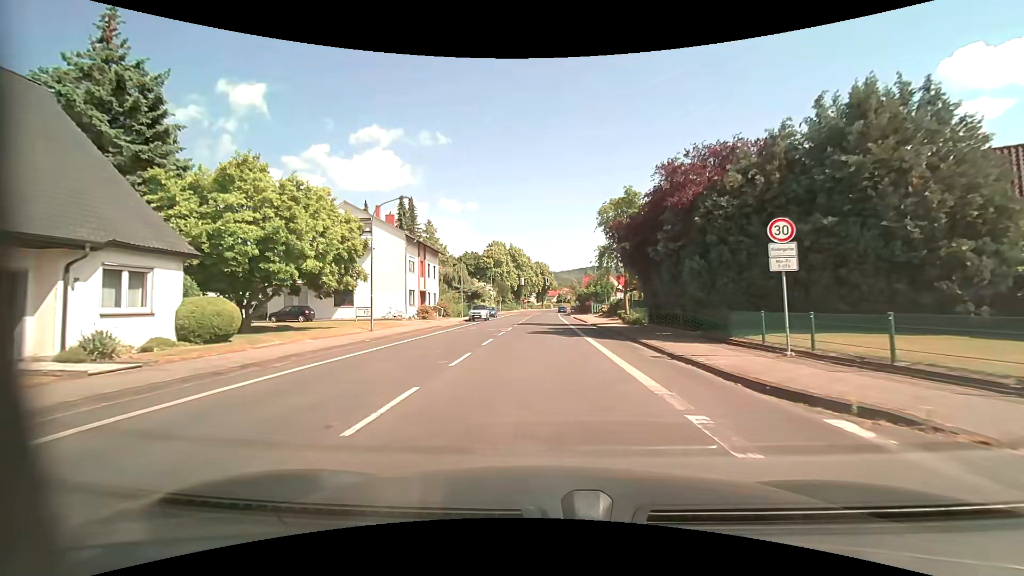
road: tertiary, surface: asphalt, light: Day
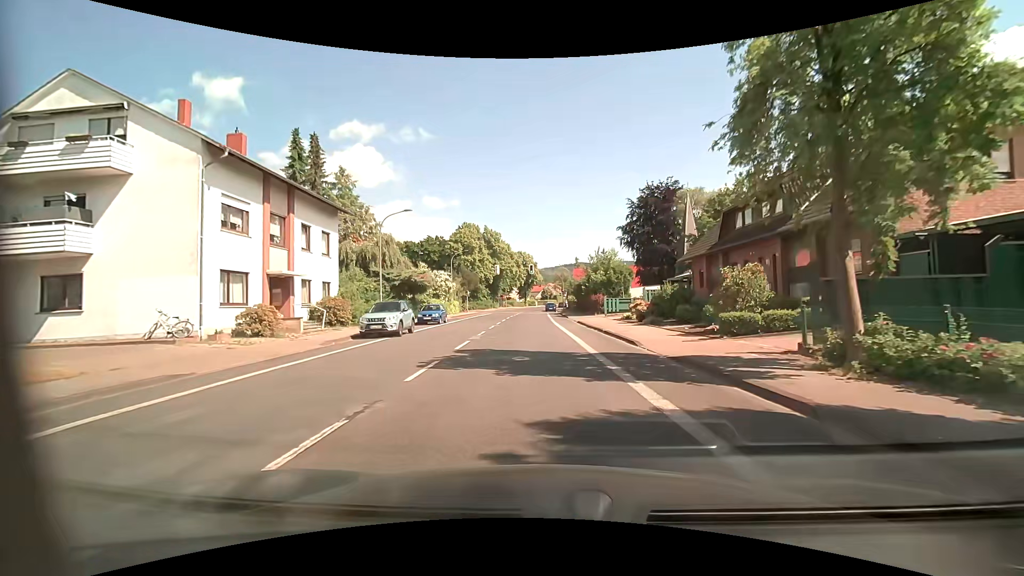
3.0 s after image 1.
(-0.2, +25.8) m; +1°
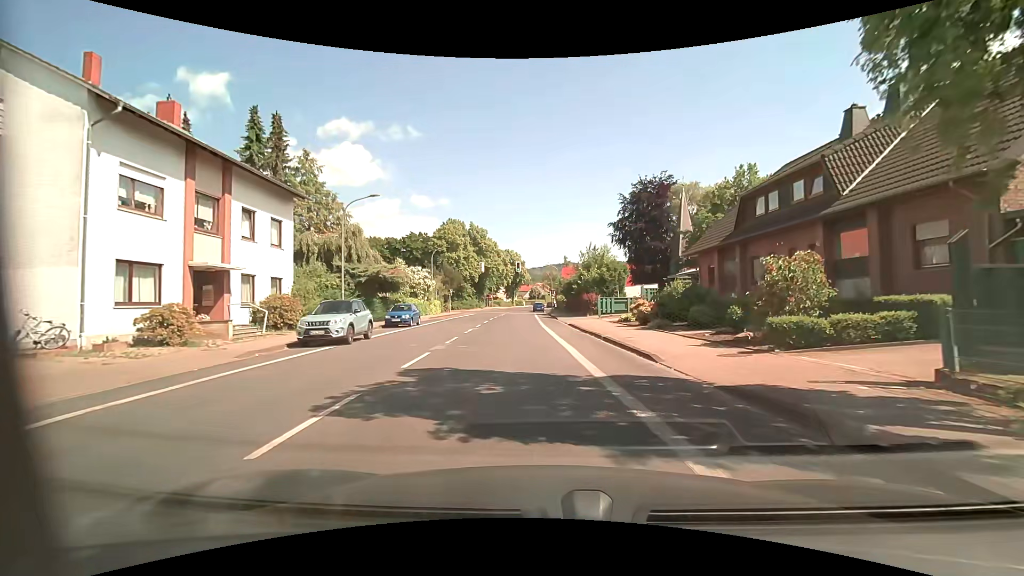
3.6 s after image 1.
(0.0, +4.3) m; +1°
